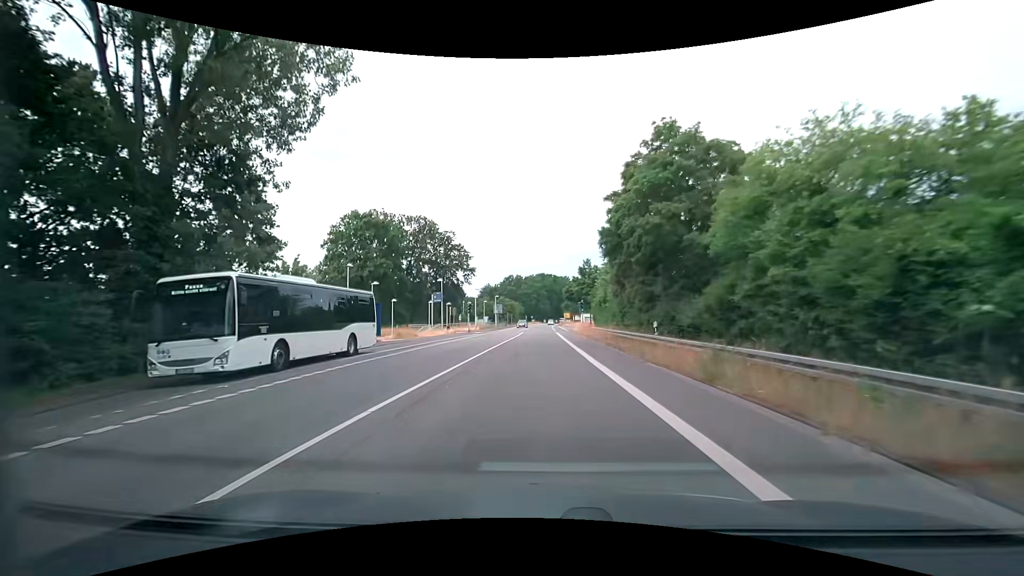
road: secondary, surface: asphalt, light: Day
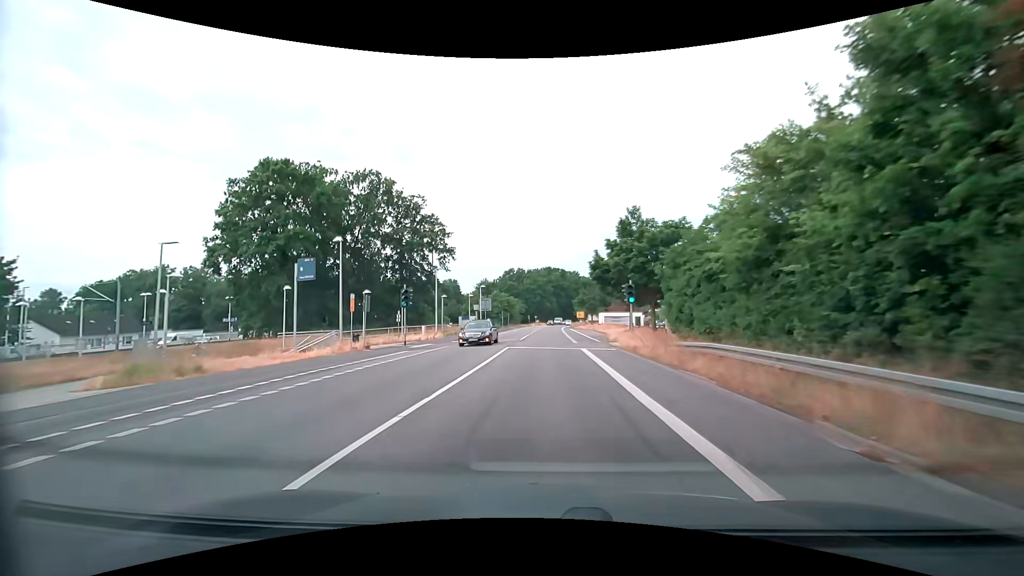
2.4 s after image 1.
(0.0, +30.4) m; -1°
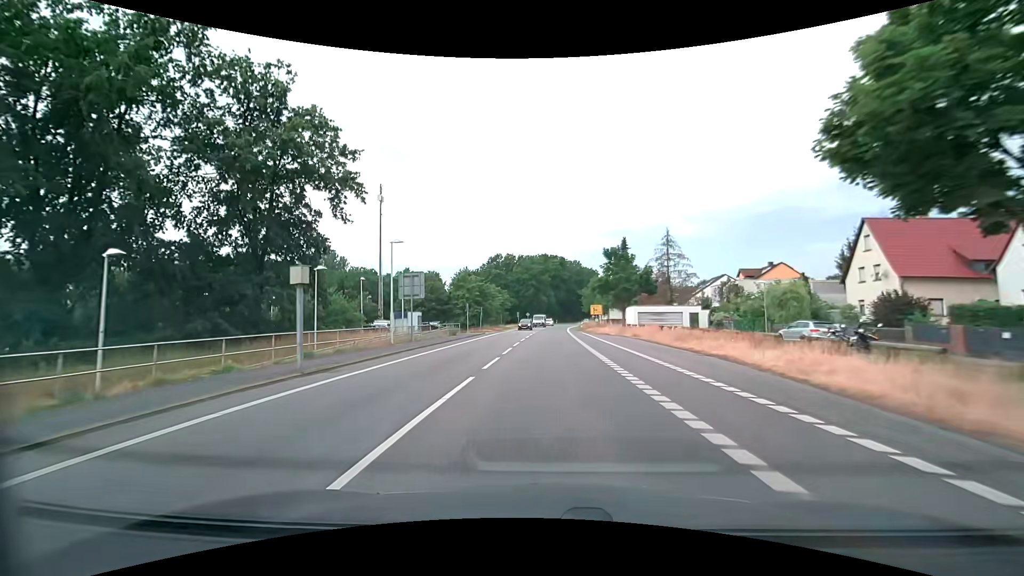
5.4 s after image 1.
(+0.2, +38.0) m; 0°
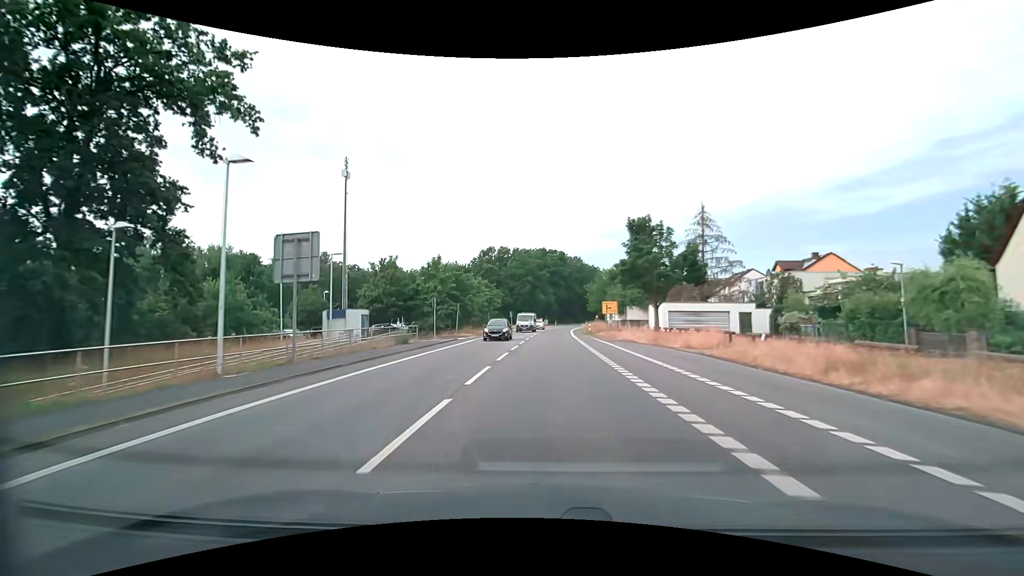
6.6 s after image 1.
(0.0, +15.2) m; 0°
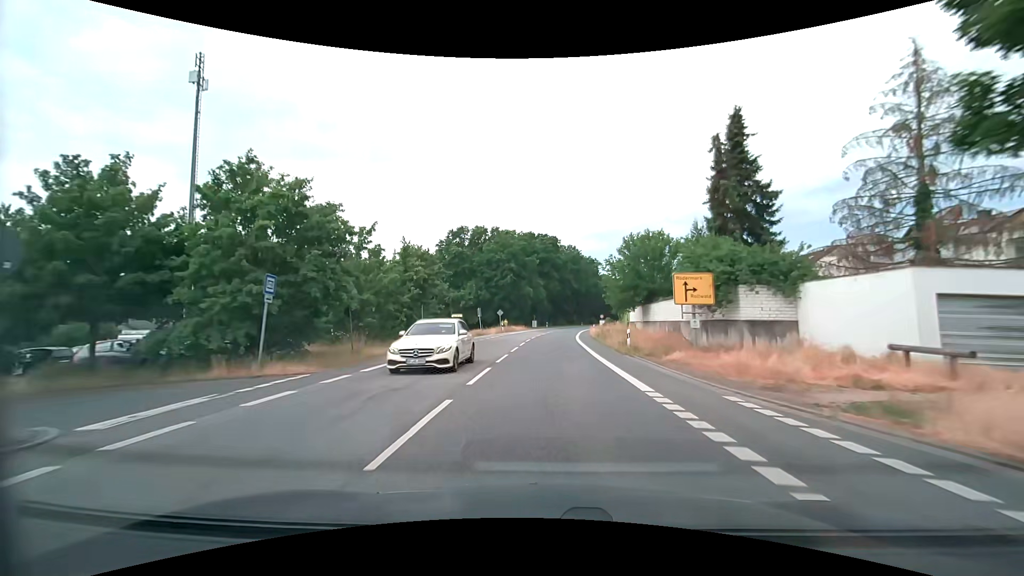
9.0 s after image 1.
(+0.2, +30.4) m; +1°
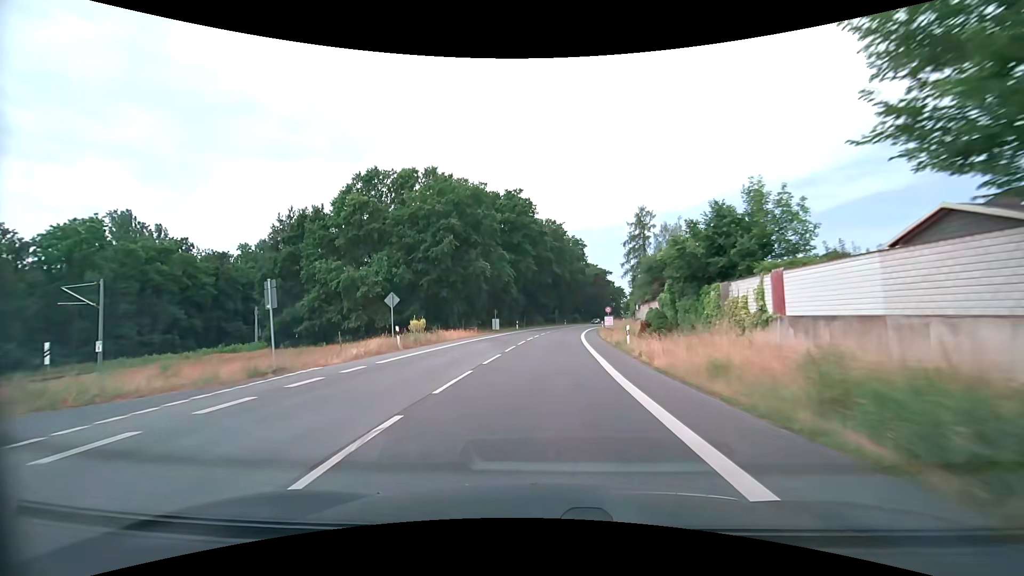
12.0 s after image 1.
(+0.8, +38.0) m; +3°
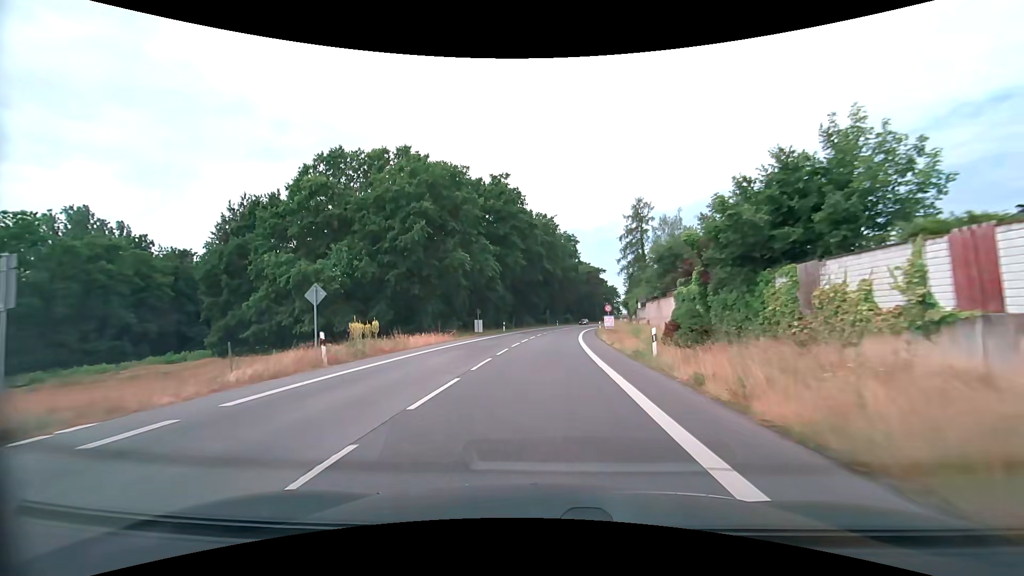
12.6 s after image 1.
(+0.1, +7.6) m; +1°
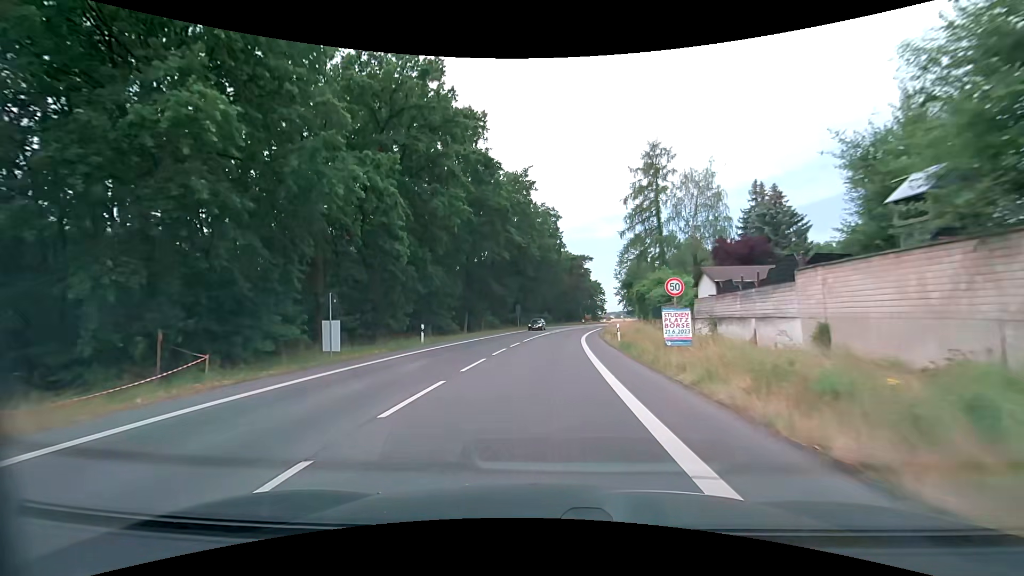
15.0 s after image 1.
(+0.7, +30.5) m; +2°
(0, +10) (0, +20) (+1, +30) (+2, +40) (+2, +50) (+4, +60) (+5, +70) (+7, +80) (+9, +89) (+11, +99) m
